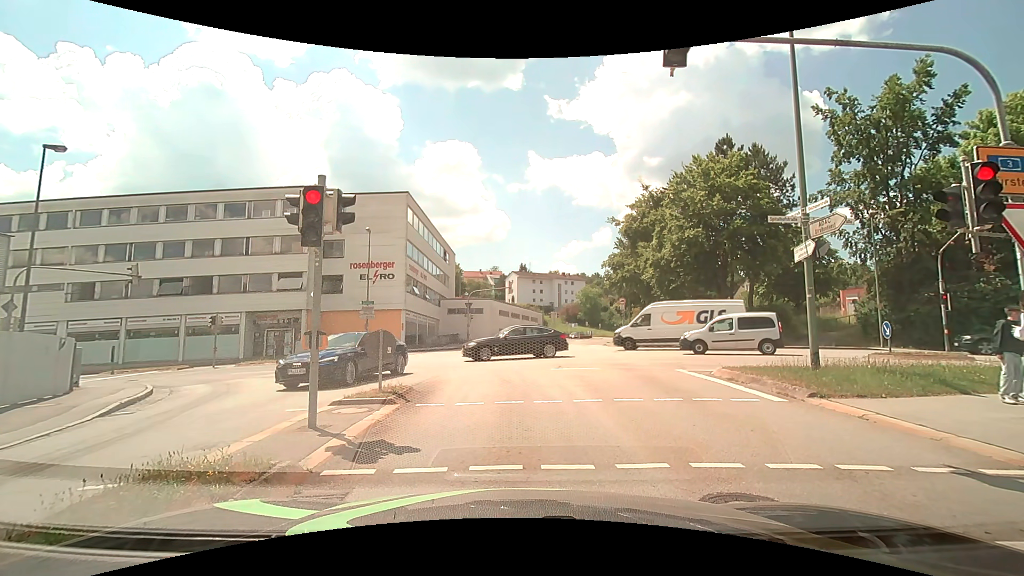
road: tertiary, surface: asphalt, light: Day
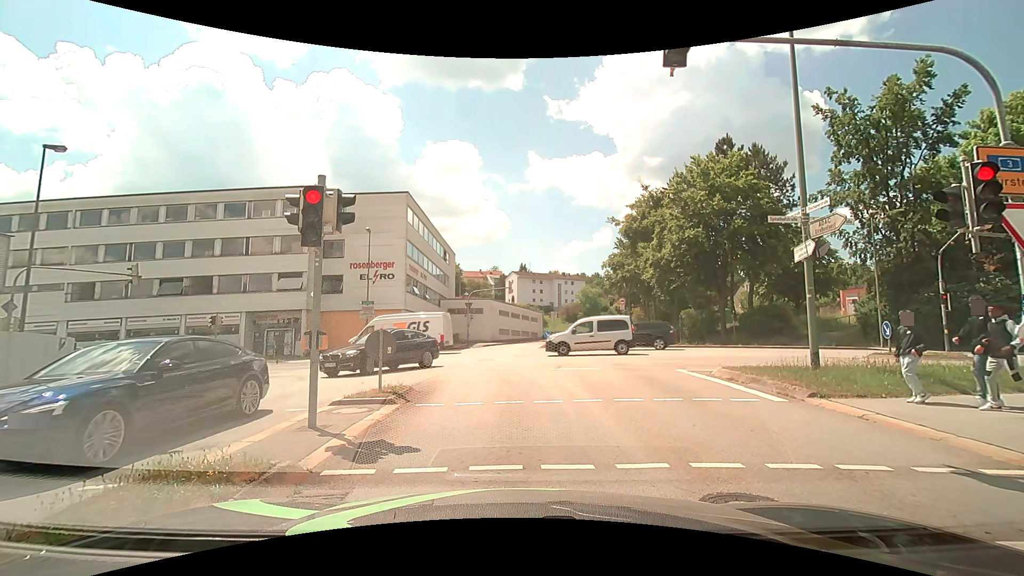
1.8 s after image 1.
(0.0, 0.0) m; 0°
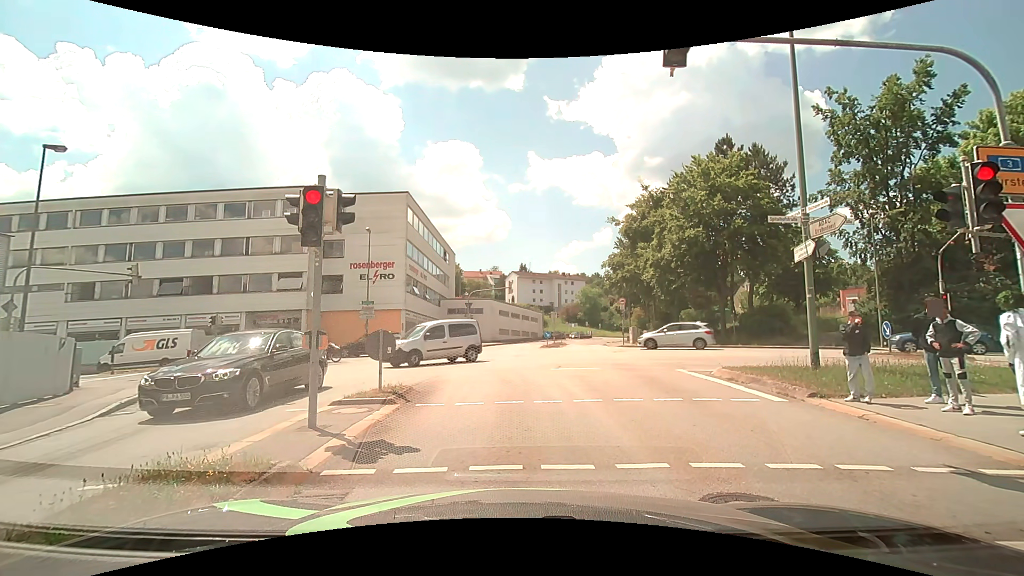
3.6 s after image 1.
(0.0, 0.0) m; 0°
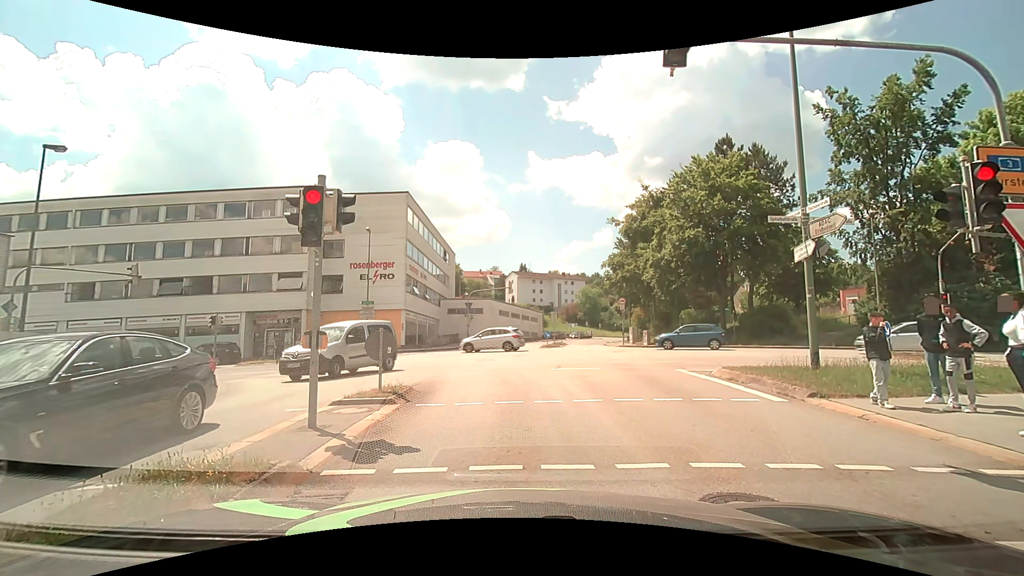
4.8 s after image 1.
(0.0, 0.0) m; 0°
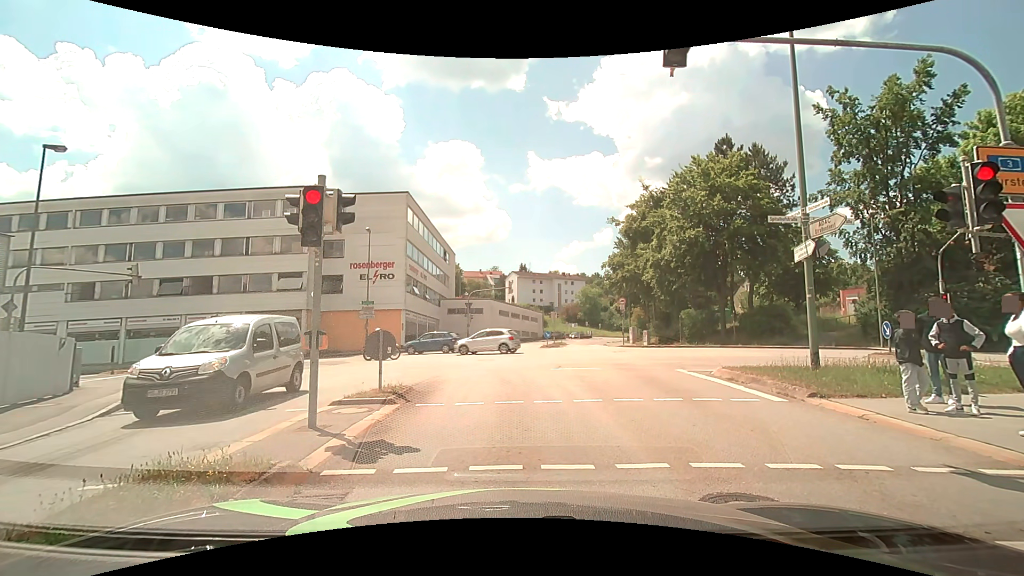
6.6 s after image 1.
(0.0, 0.0) m; 0°
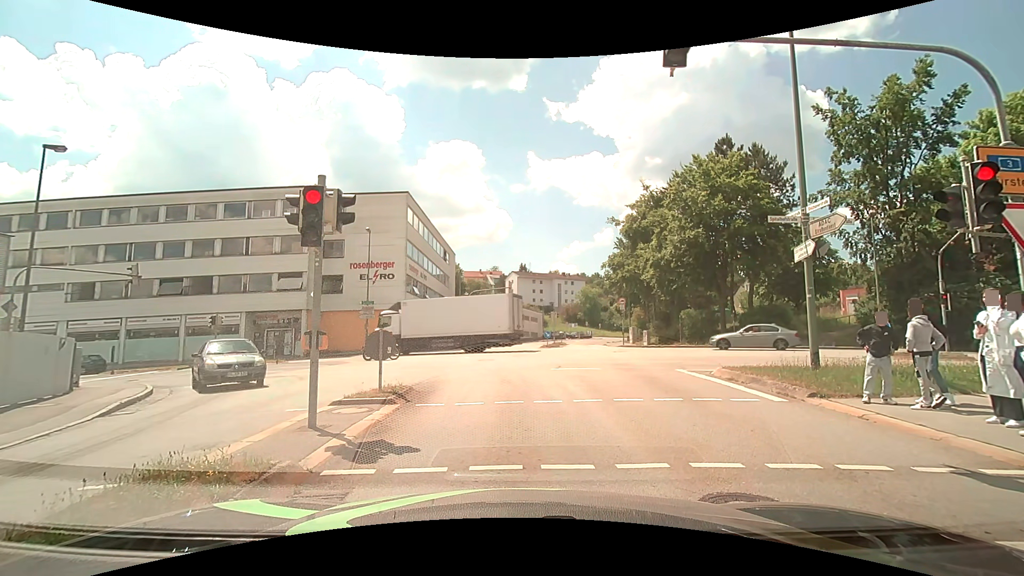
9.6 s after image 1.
(0.0, 0.0) m; 0°
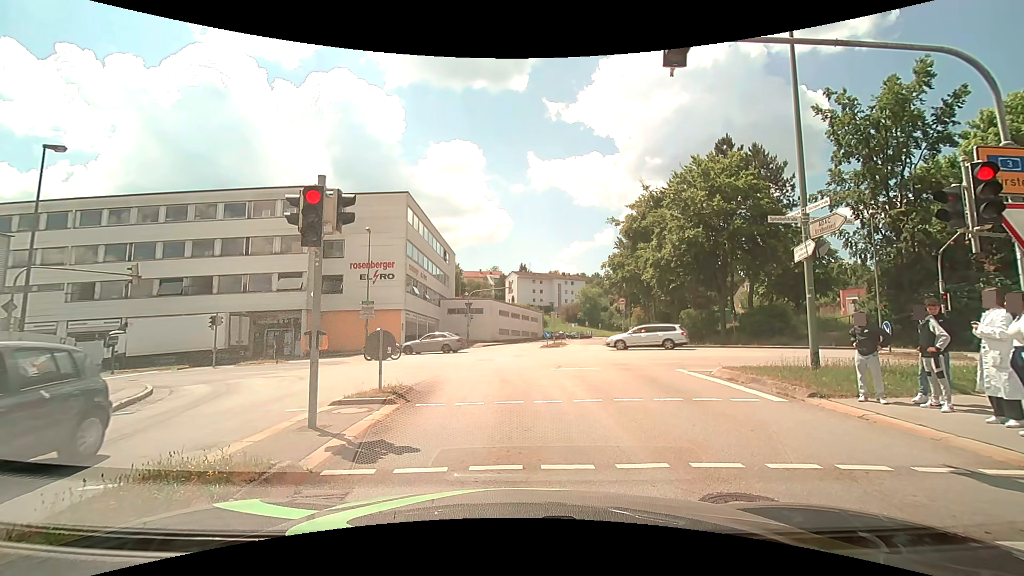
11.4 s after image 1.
(0.0, 0.0) m; 0°
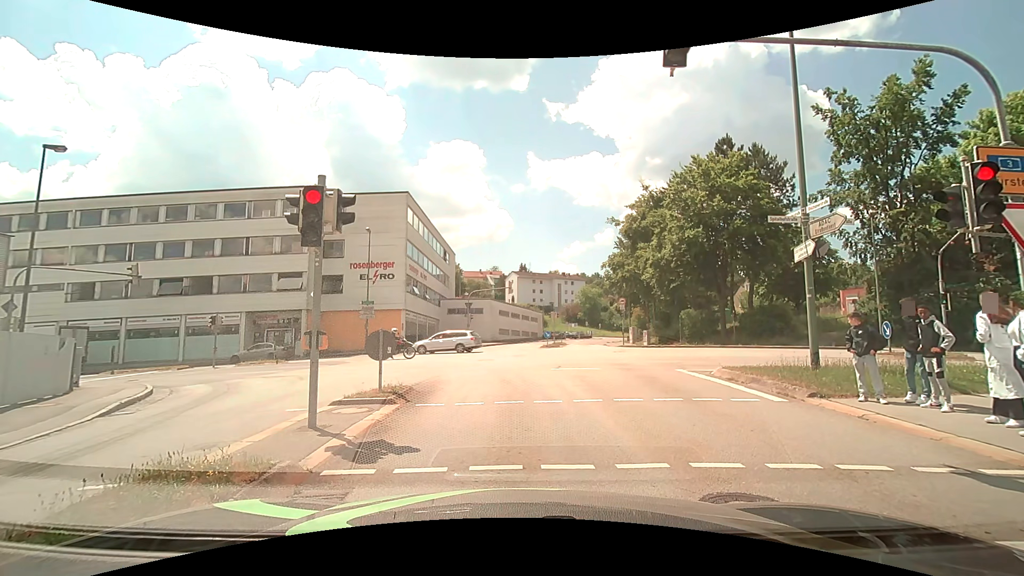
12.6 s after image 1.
(0.0, 0.0) m; 0°
(0, +10) (0, +20) (-1, +30) (-7, +37) (-17, +39) (-27, +40) (-37, +40) (-47, +40) (-57, +40) (-67, +41) m
